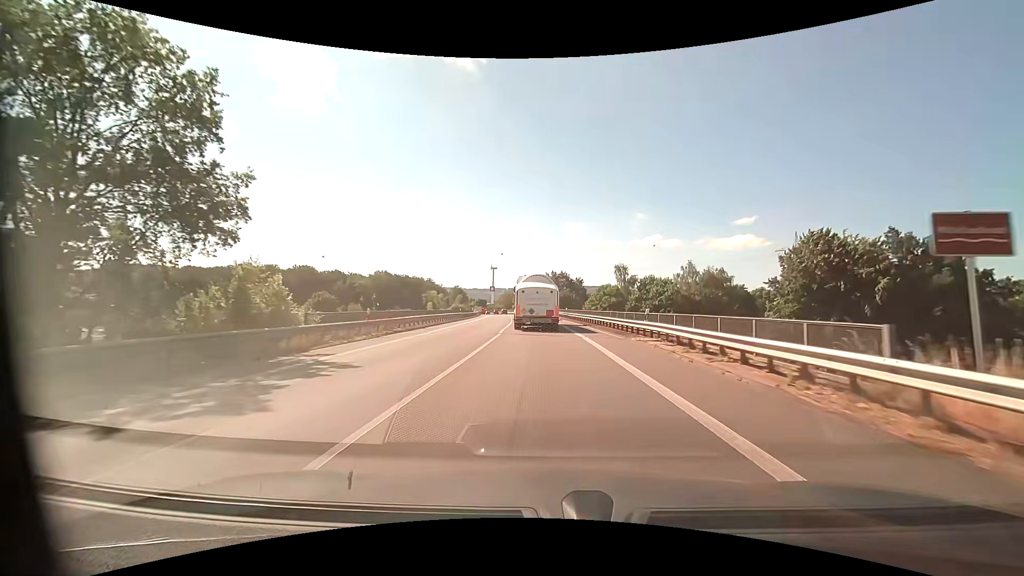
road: primary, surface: asphalt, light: Day
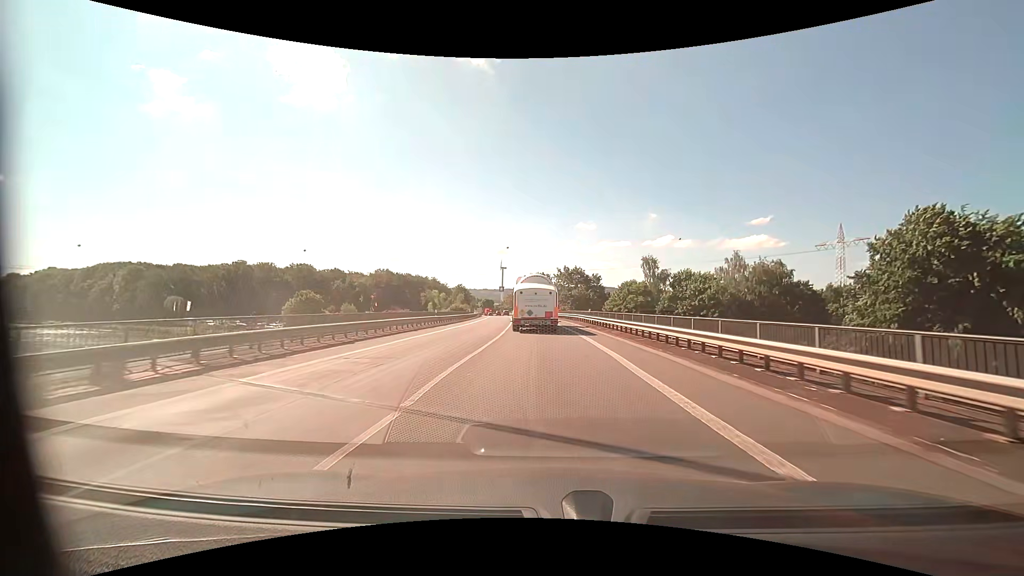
(-0.2, +18.2) m; -1°
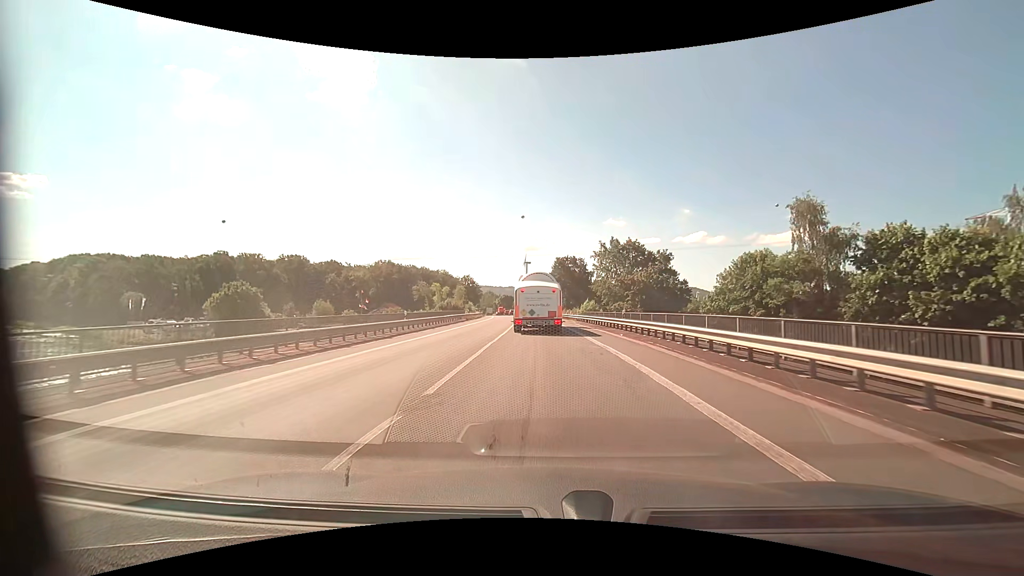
(-1.1, +43.9) m; -3°
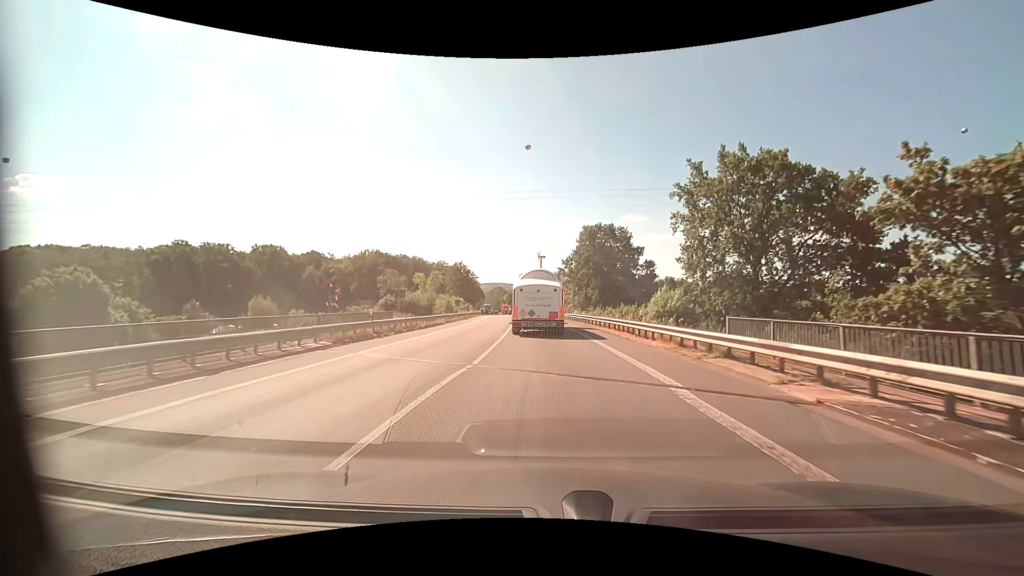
(-0.8, +39.7) m; -2°
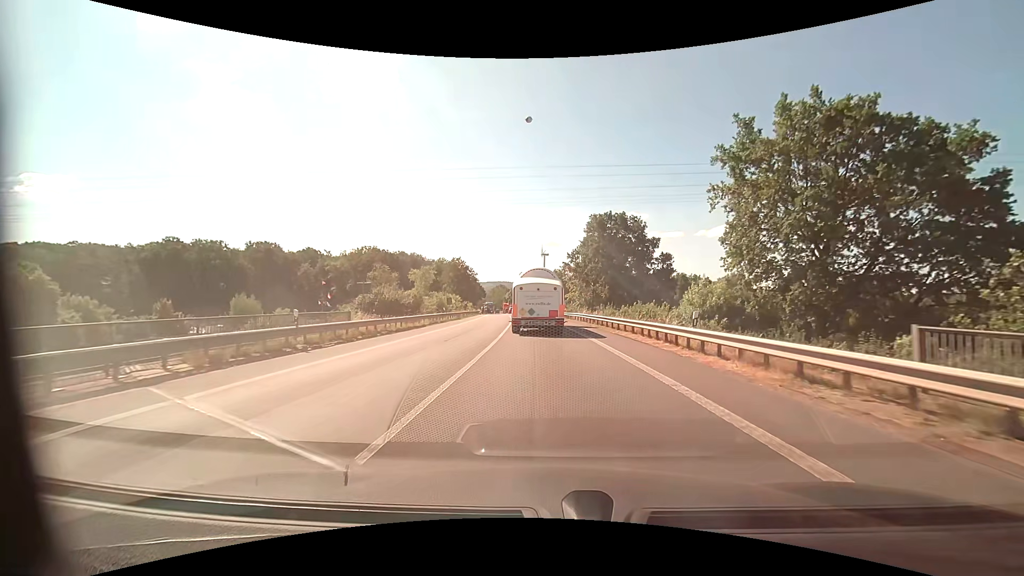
(0.0, +7.5) m; -1°
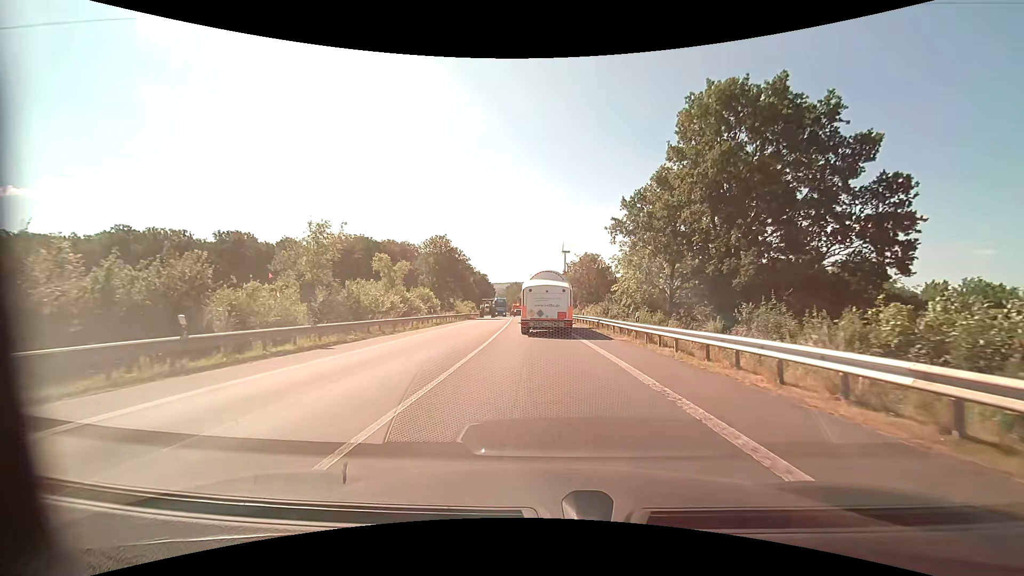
(-0.7, +36.9) m; -2°
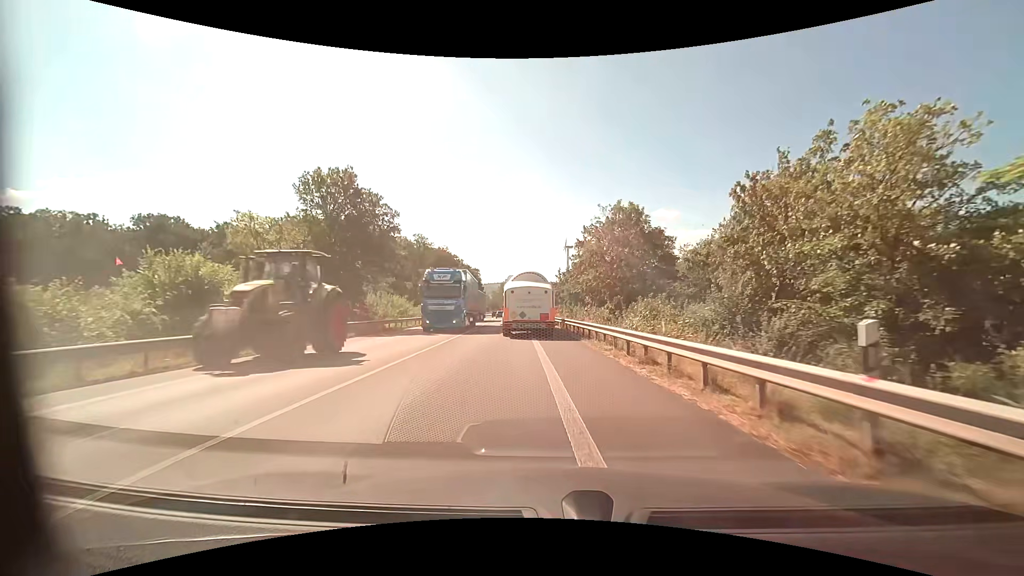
(+0.2, +37.5) m; 0°
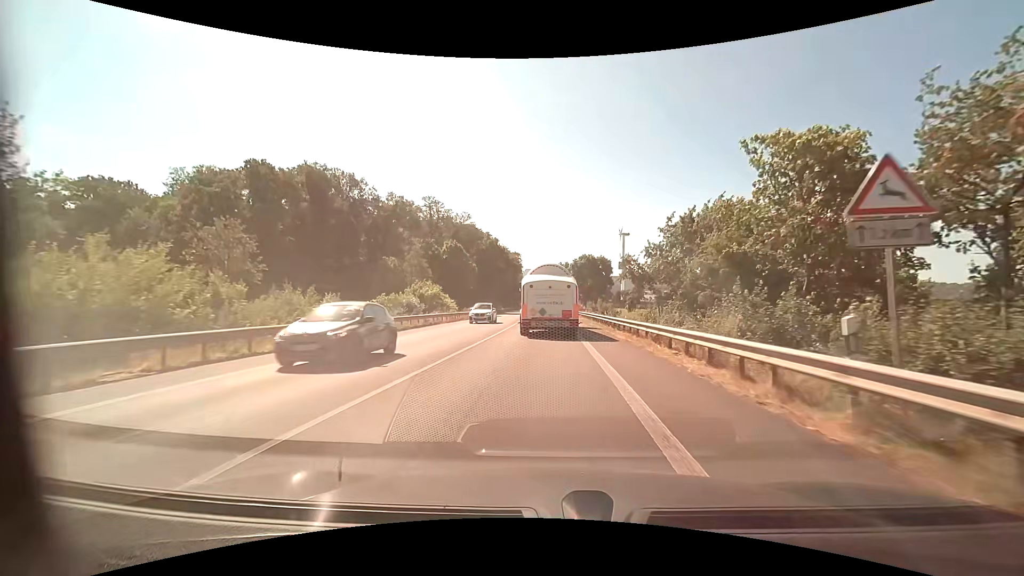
(-2.5, +42.7) m; -6°
(0, +10) (0, +20) (0, +30) (0, +40) (0, +50) (-1, +60) (-1, +70) (-1, +80) (-1, +90) (-1, +100) m
